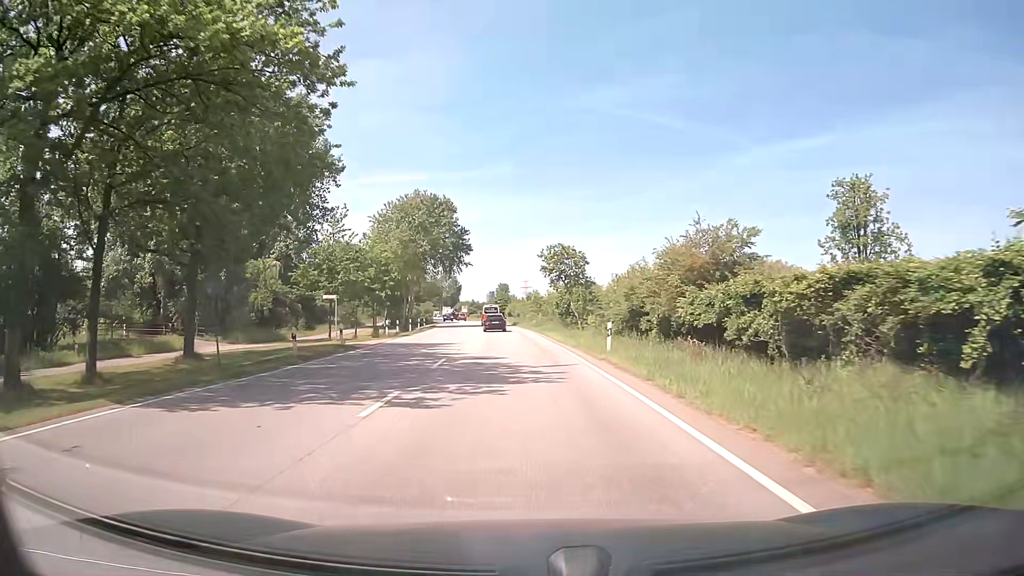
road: secondary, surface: asphalt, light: Day
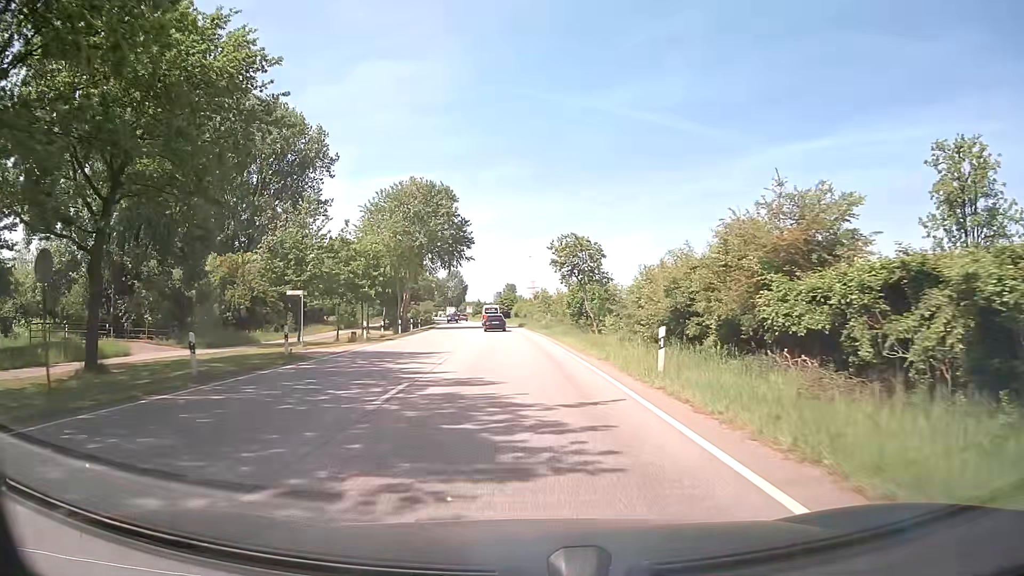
(-0.1, +7.7) m; 0°
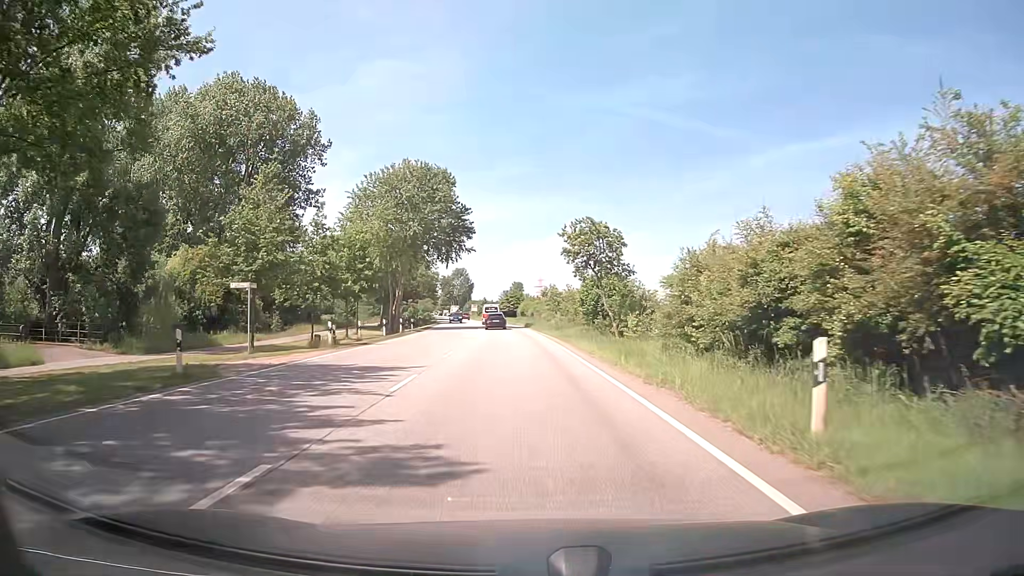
(-0.1, +7.7) m; -1°
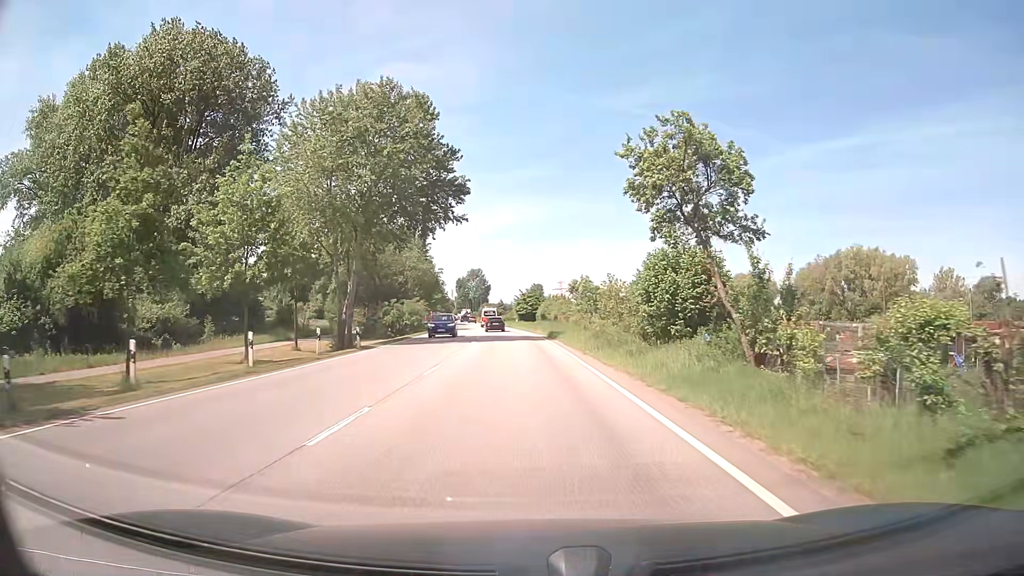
(-0.5, +22.9) m; -2°
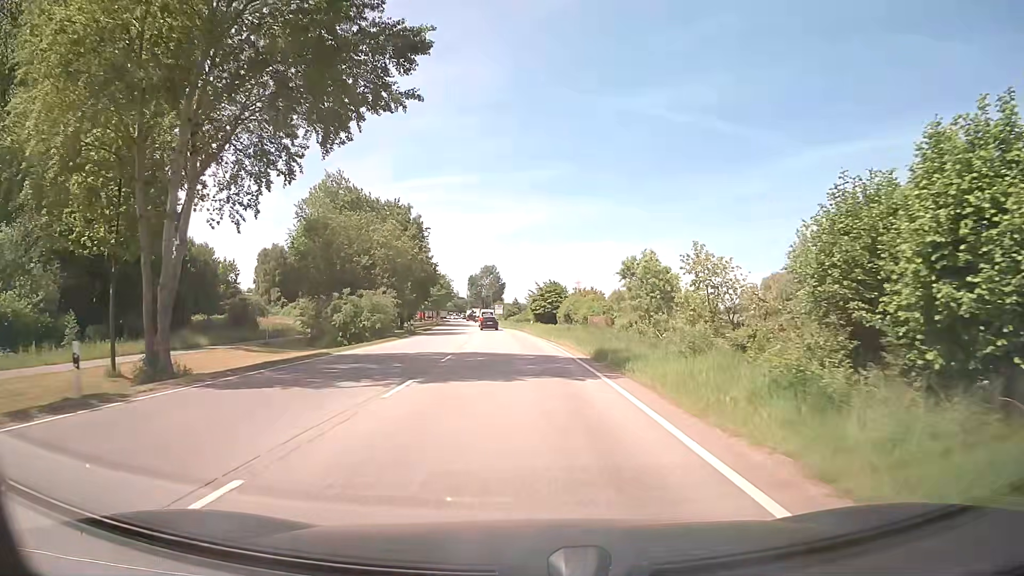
(-0.4, +22.9) m; -2°
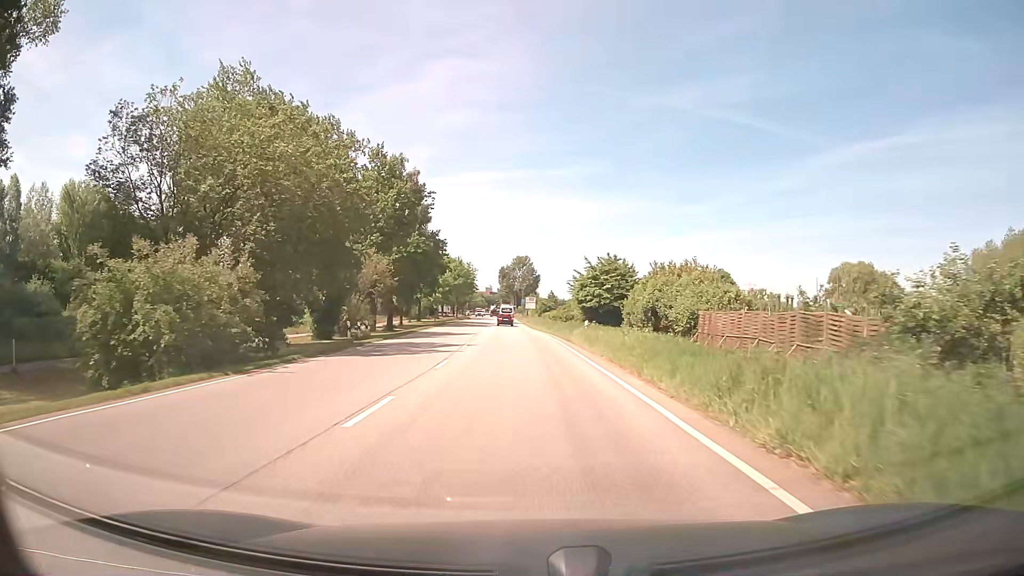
(-0.7, +30.4) m; -3°
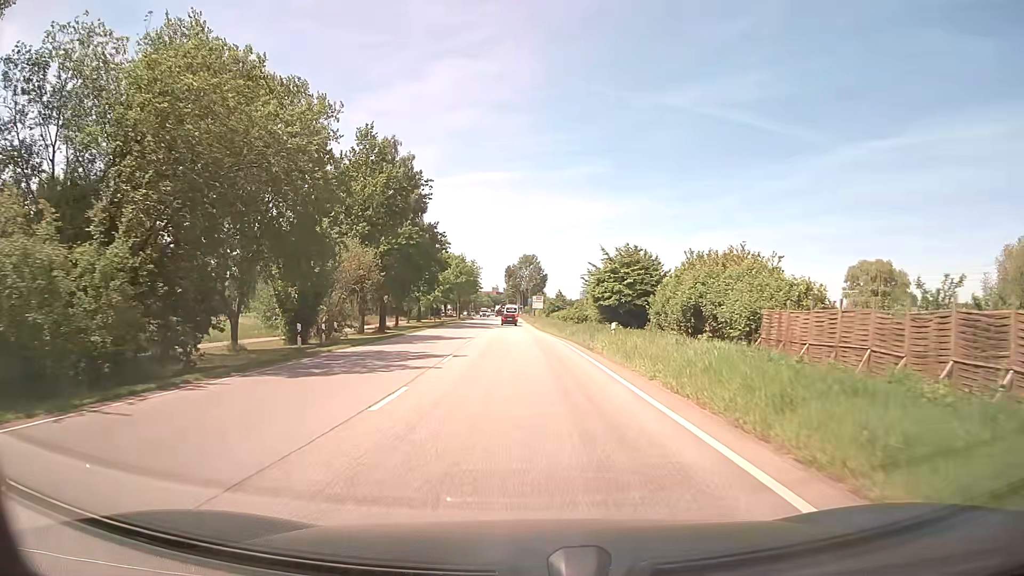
(0.0, +7.6) m; 0°
